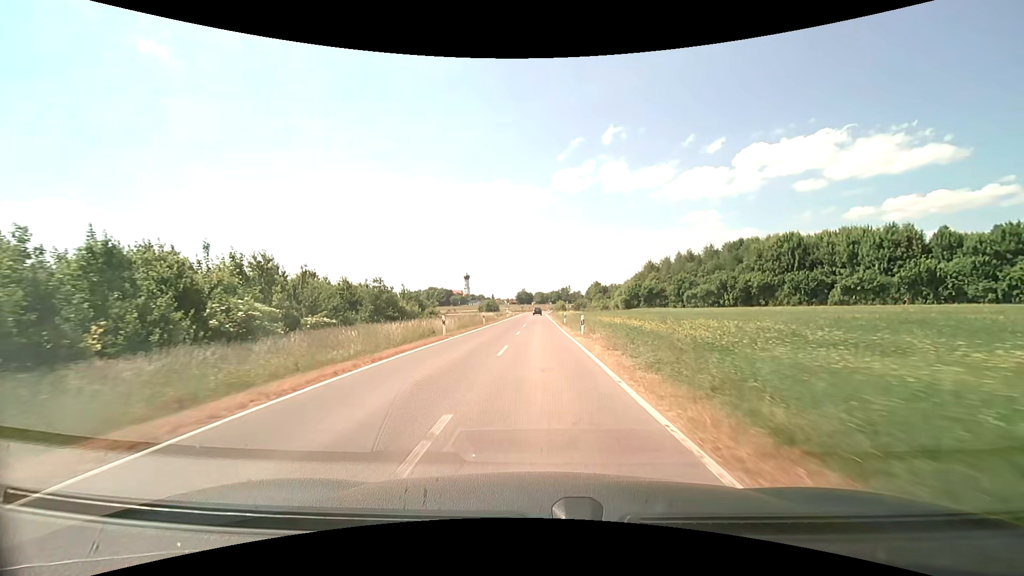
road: unclassified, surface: asphalt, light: Day
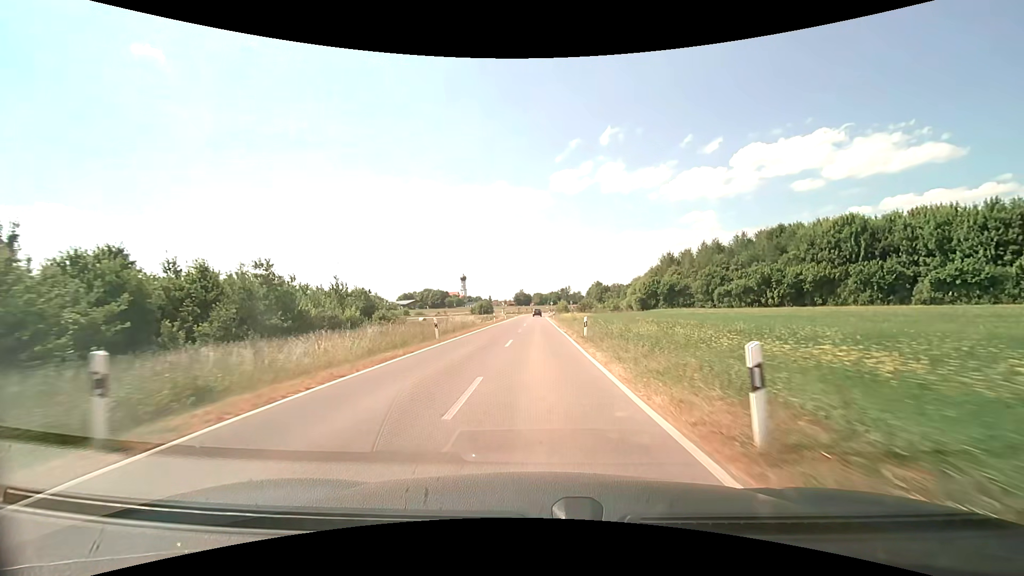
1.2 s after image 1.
(0.0, +19.8) m; 0°
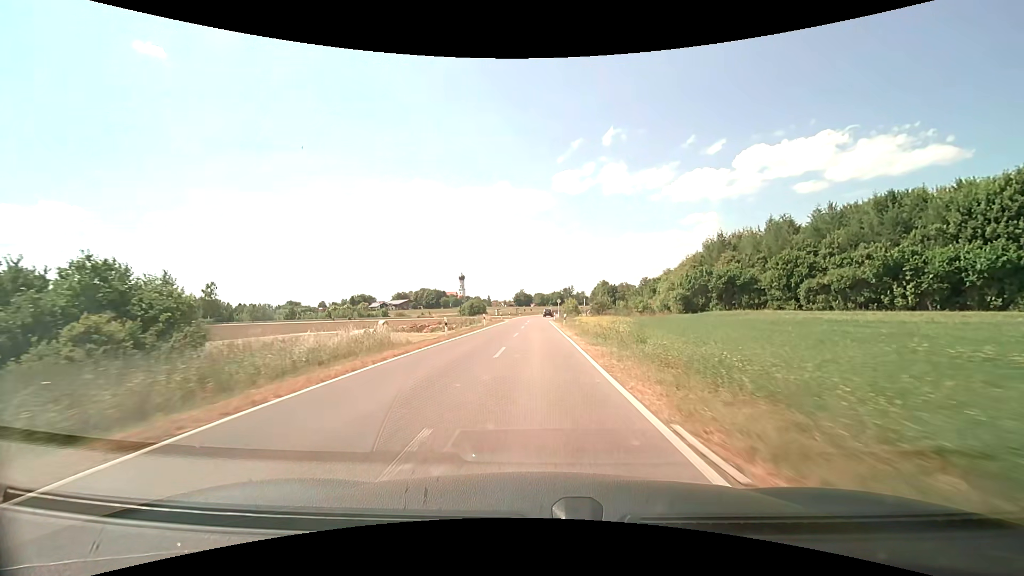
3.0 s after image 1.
(+0.1, +29.1) m; 0°
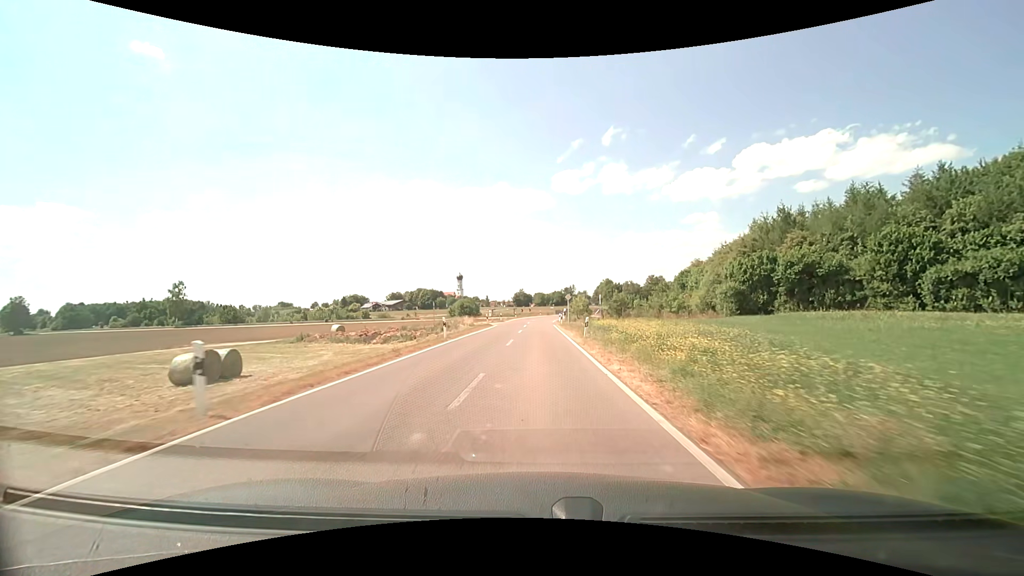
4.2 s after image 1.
(0.0, +19.2) m; 0°
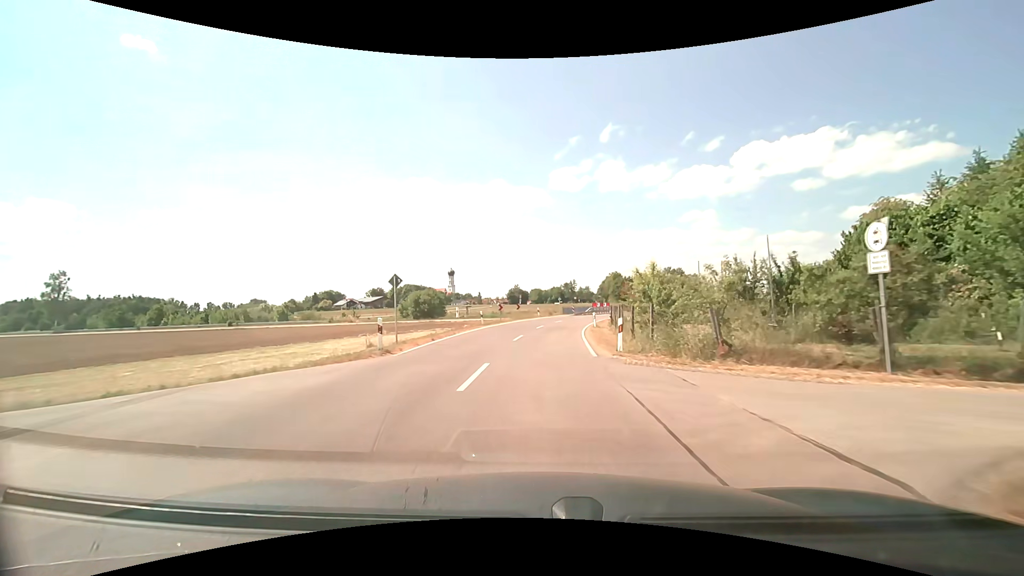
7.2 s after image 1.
(+0.1, +47.5) m; 0°
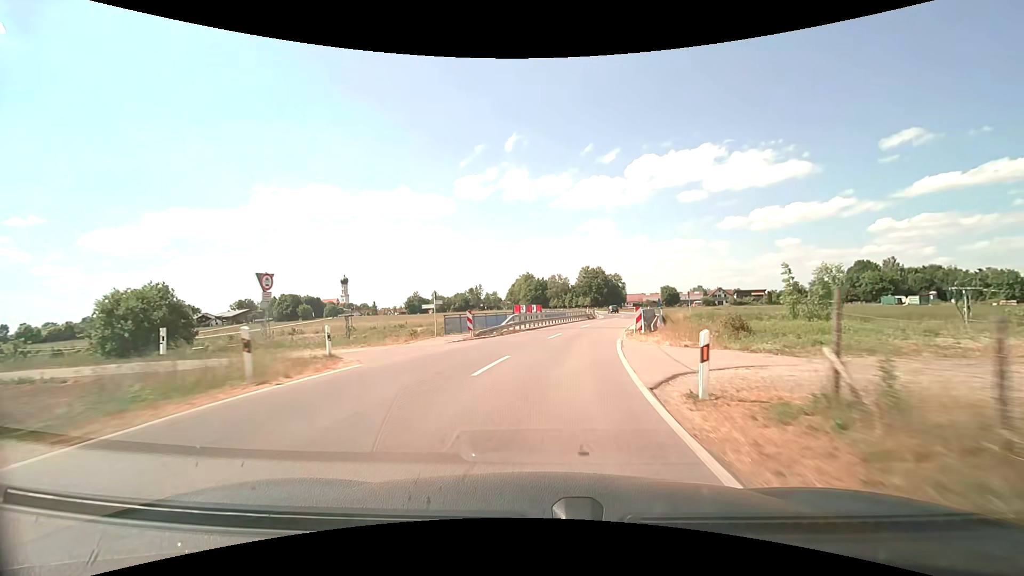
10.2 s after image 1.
(+3.4, +46.2) m; +10°
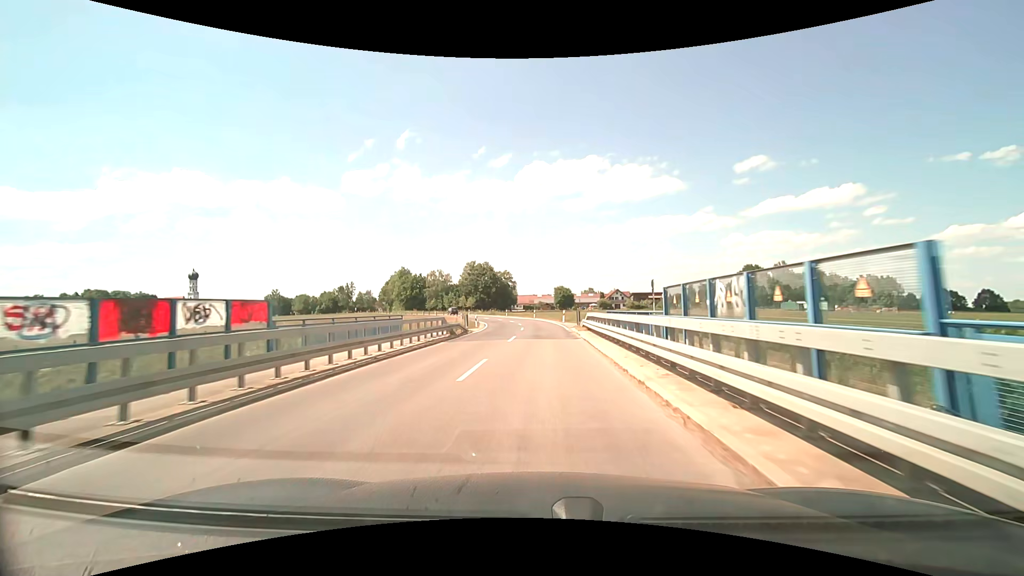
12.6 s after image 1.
(+4.9, +36.5) m; +13°
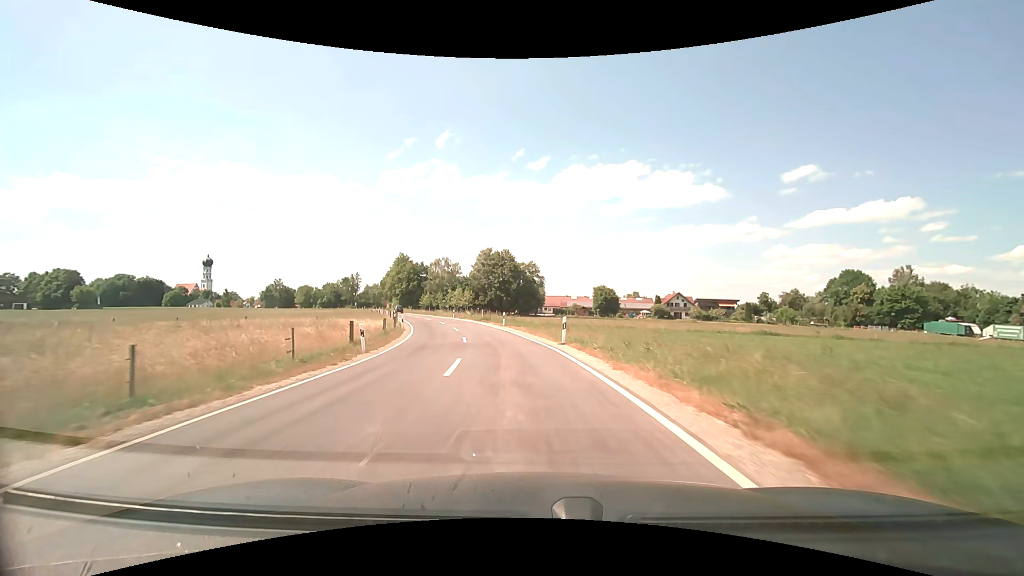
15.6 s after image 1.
(-0.1, +47.0) m; -4°
(0, +10) (-1, +20) (-3, +30) (-5, +40) (-7, +49) (-10, +59) (-14, +68) (-17, +78) (-21, +87) (-24, +96) m
